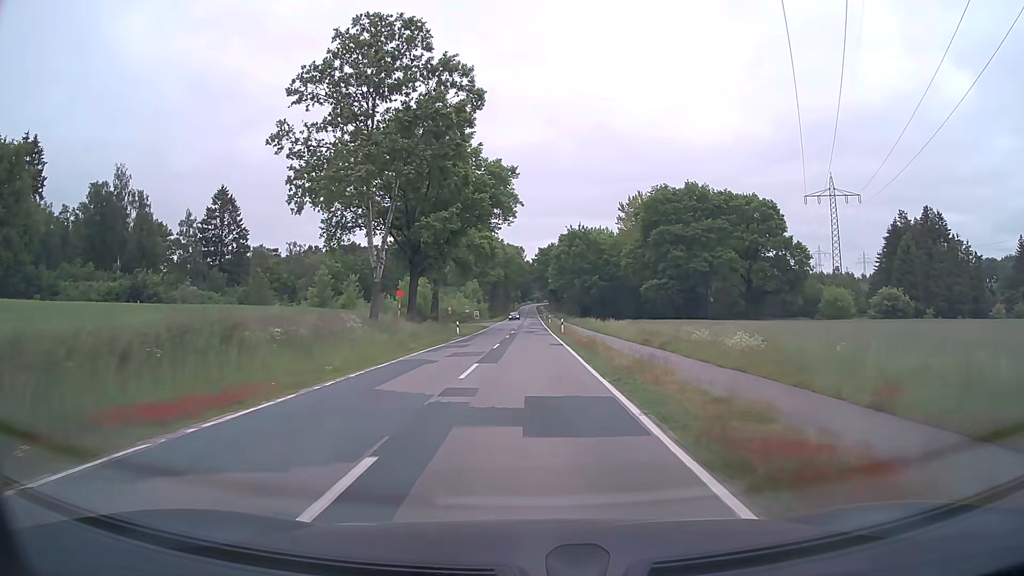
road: tertiary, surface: asphalt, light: Day
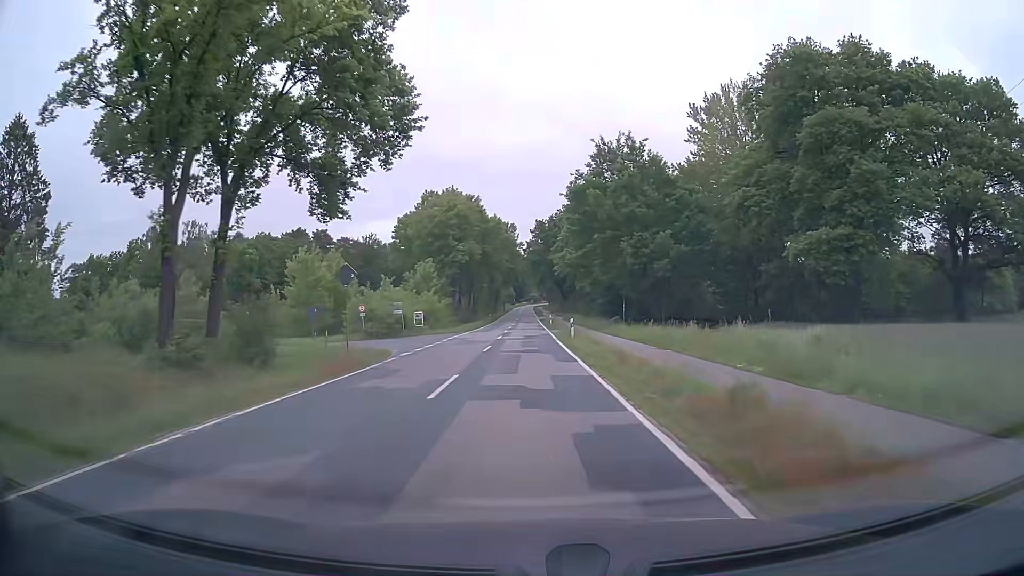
(+0.3, +53.4) m; +1°
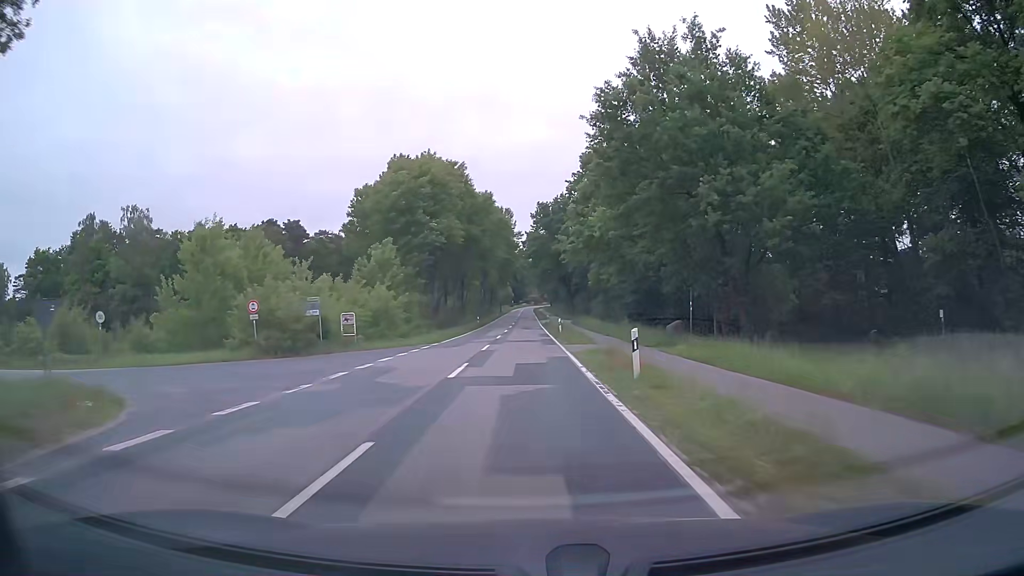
(-0.2, +21.4) m; -1°
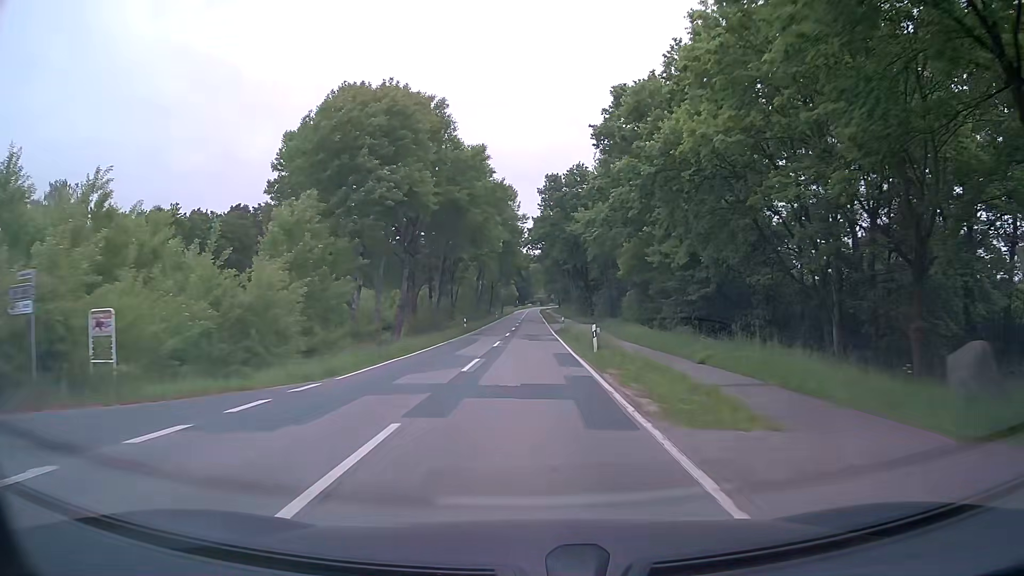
(-0.1, +21.1) m; -1°
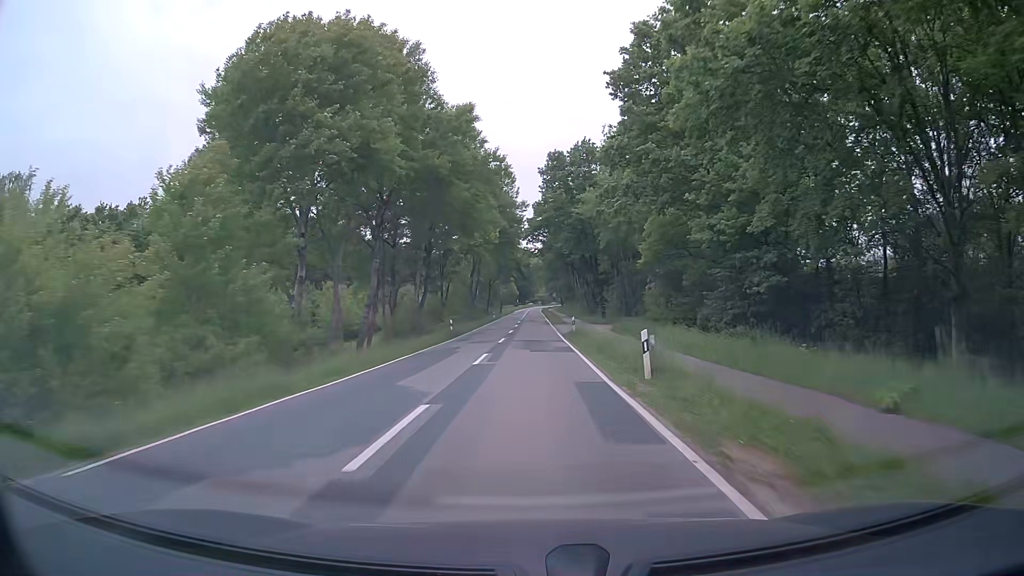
(0.0, +10.5) m; 0°
